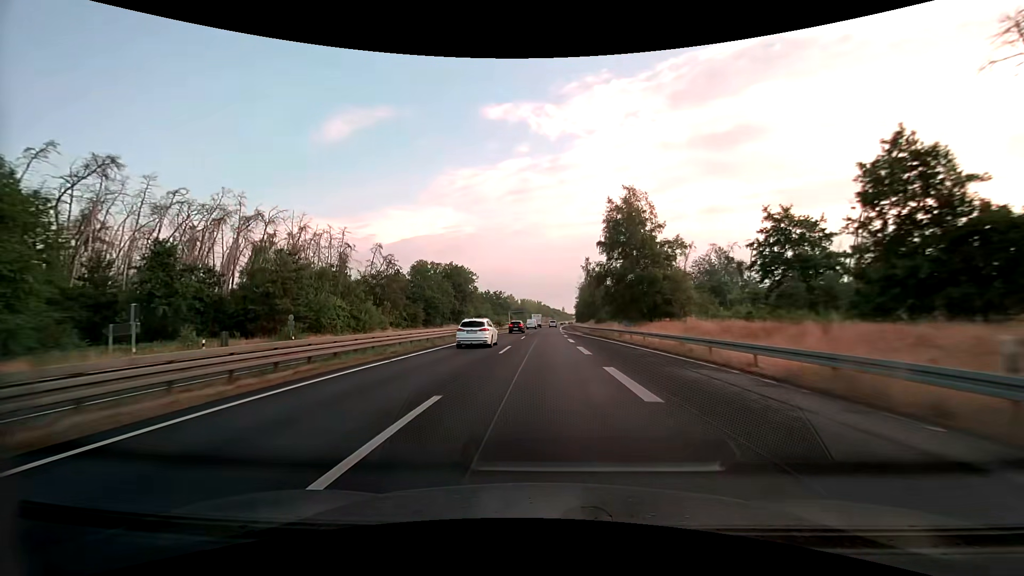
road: trunk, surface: asphalt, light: Day
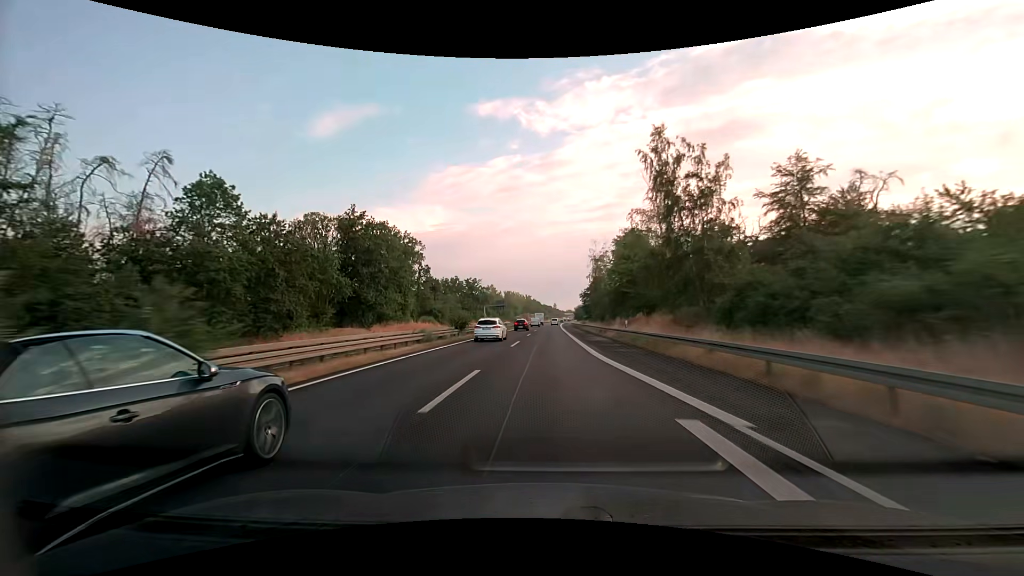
(+1.0, +67.5) m; +1°
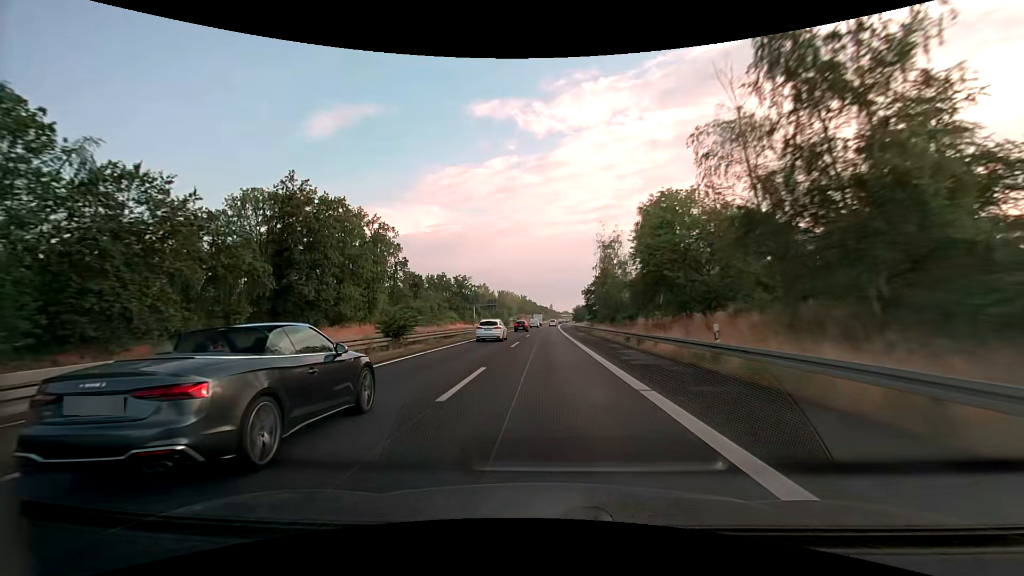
(+0.1, +16.9) m; +1°
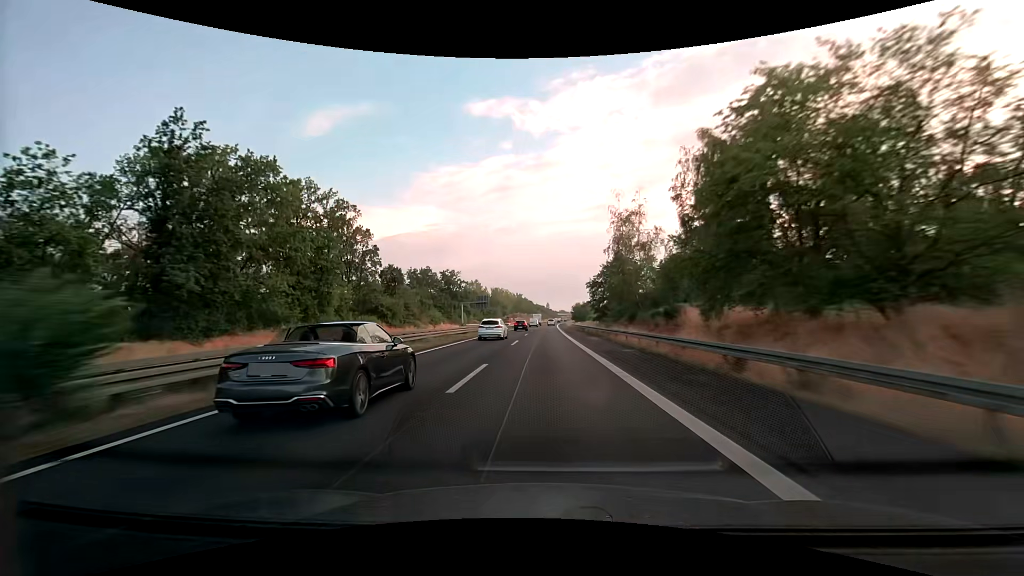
(+0.1, +16.9) m; 0°
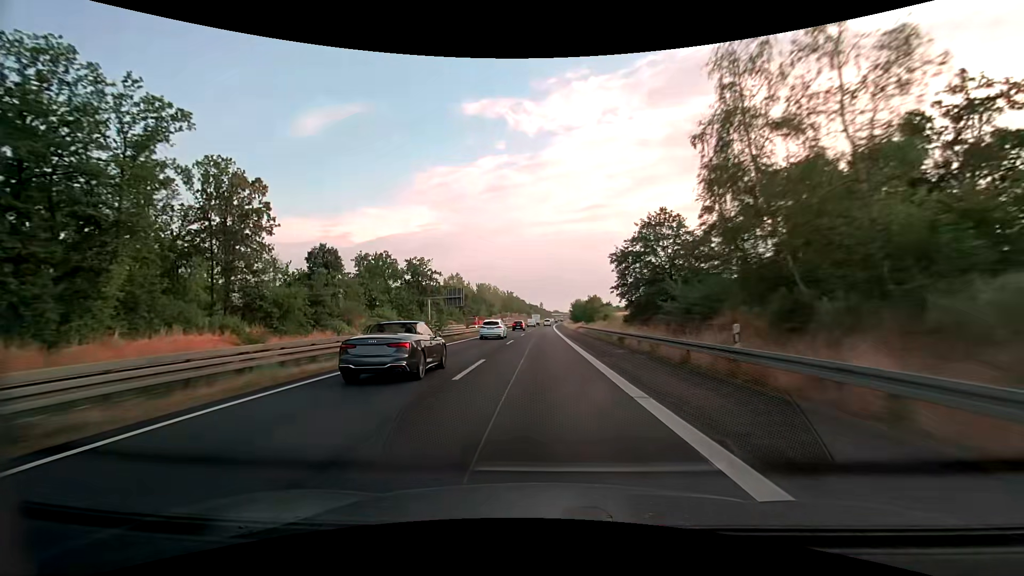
(+0.2, +34.0) m; 0°
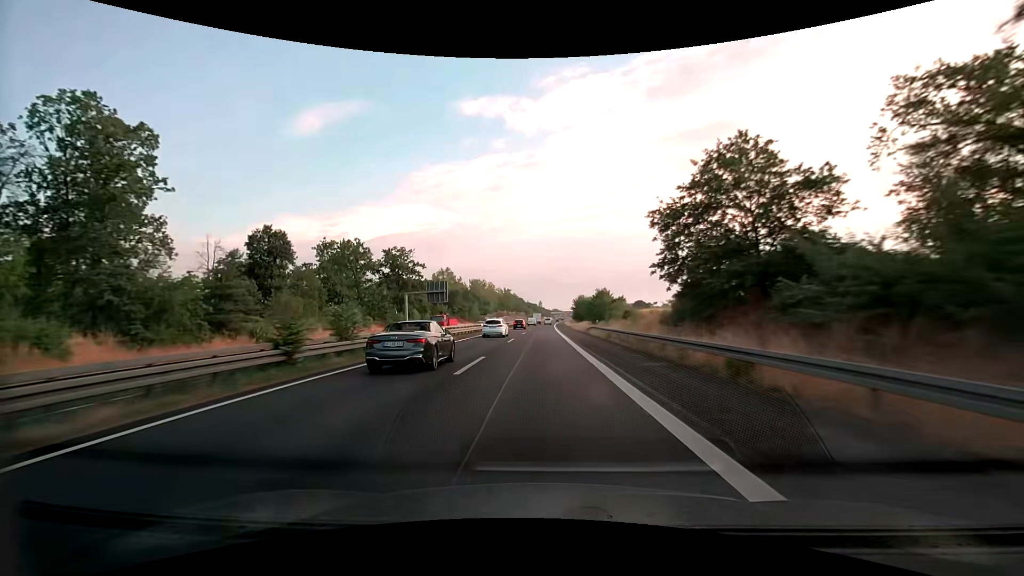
(+0.1, +17.0) m; 0°
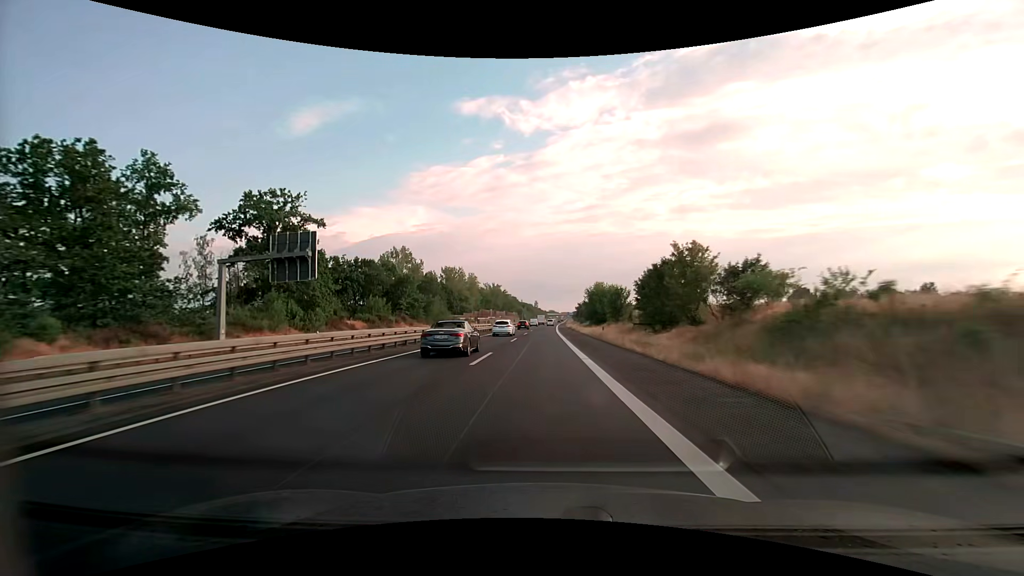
(+0.3, +51.0) m; +1°
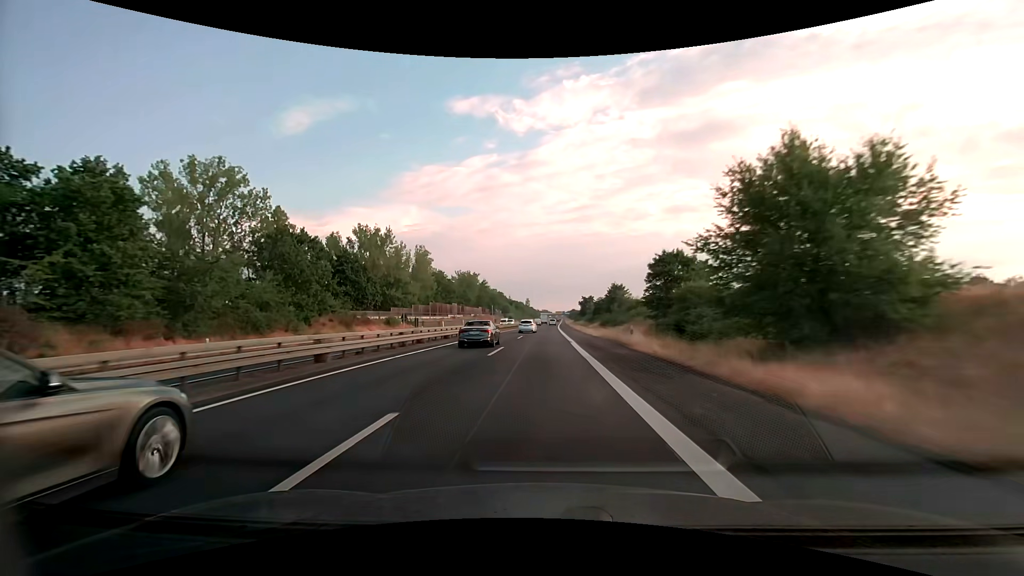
(+0.4, +67.9) m; +1°
(0, +10) (0, +20) (0, +30) (0, +40) (0, +50) (+1, +60) (+1, +70) (+1, +80) (+1, +90) (+2, +100) m
